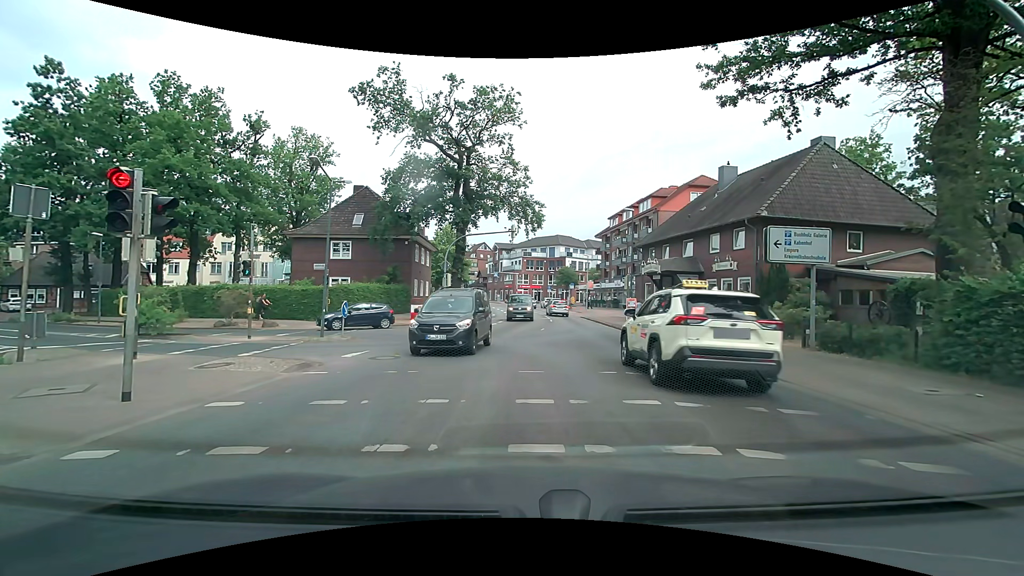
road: secondary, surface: asphalt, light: Day
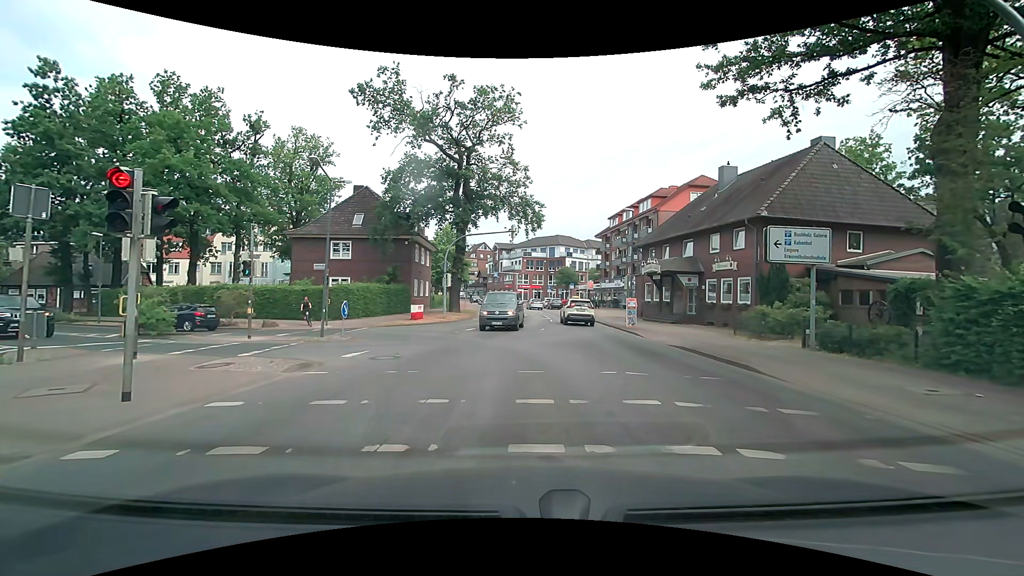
(0.0, 0.0) m; 0°
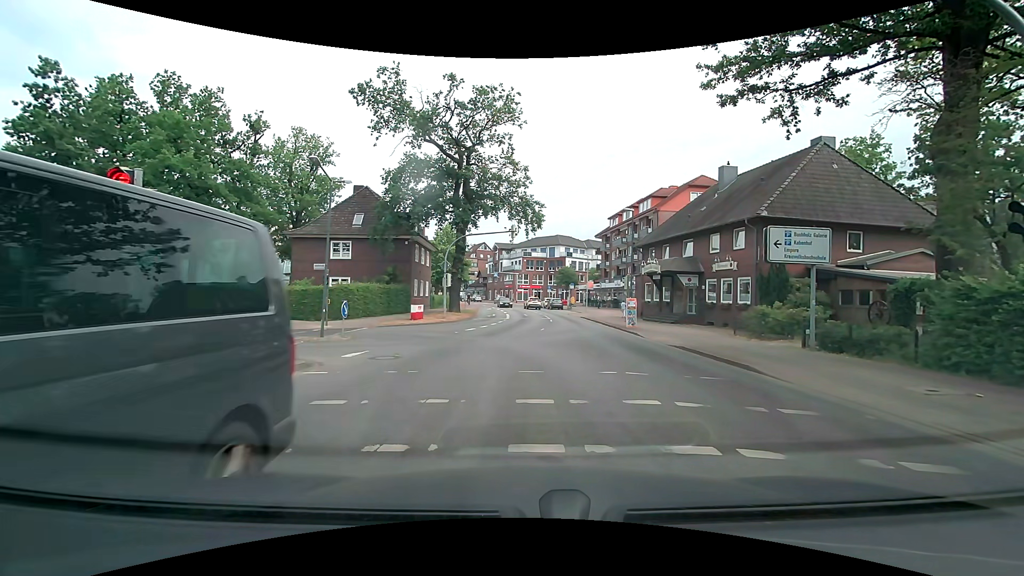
(0.0, 0.0) m; 0°
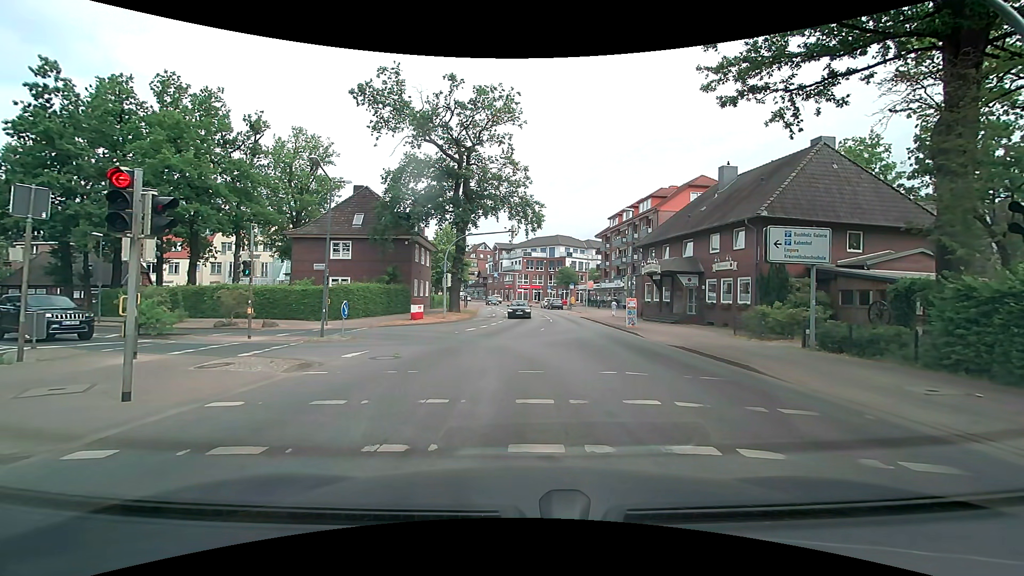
(0.0, 0.0) m; 0°
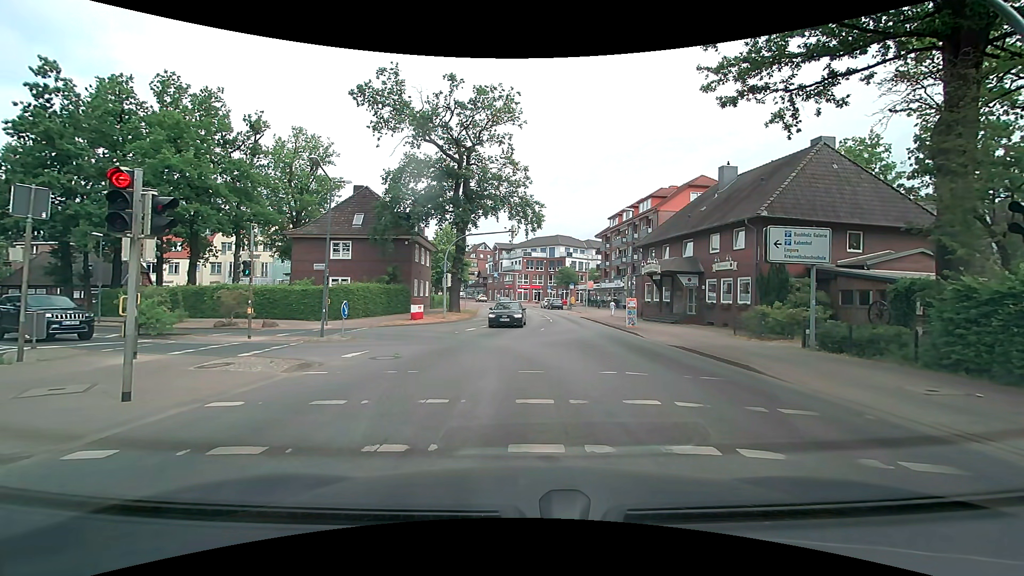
(0.0, 0.0) m; 0°
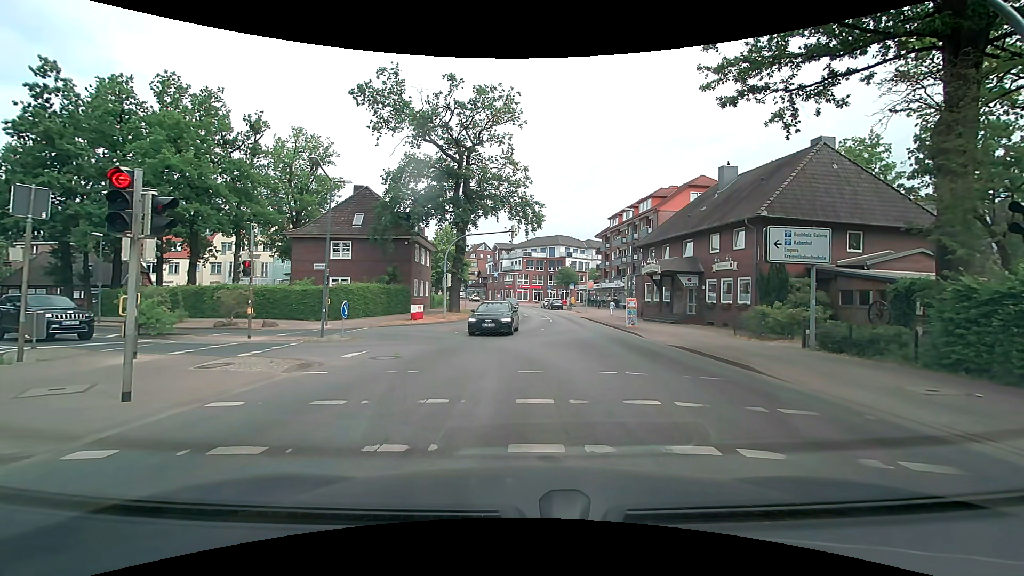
(0.0, 0.0) m; 0°
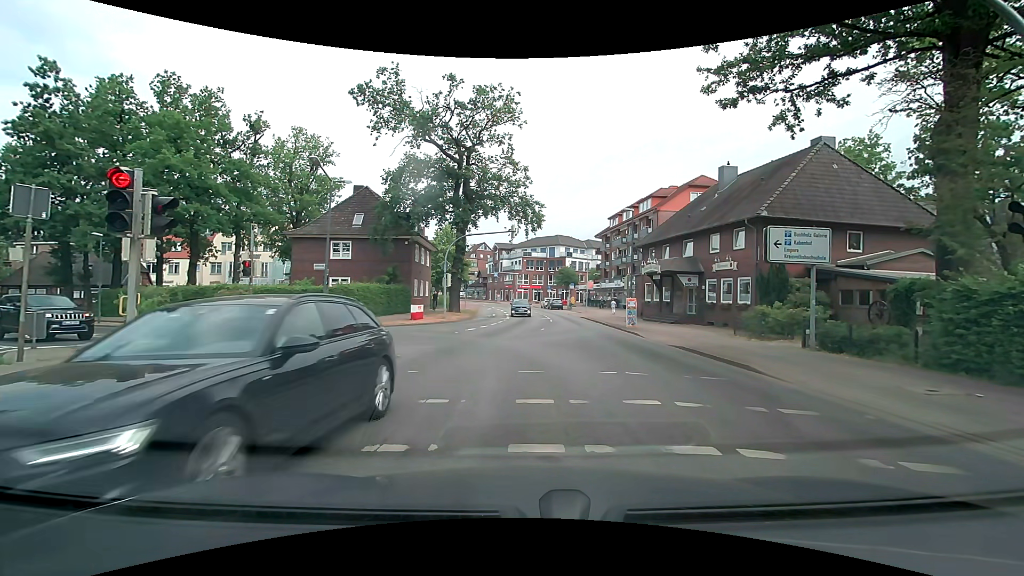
(0.0, 0.0) m; 0°
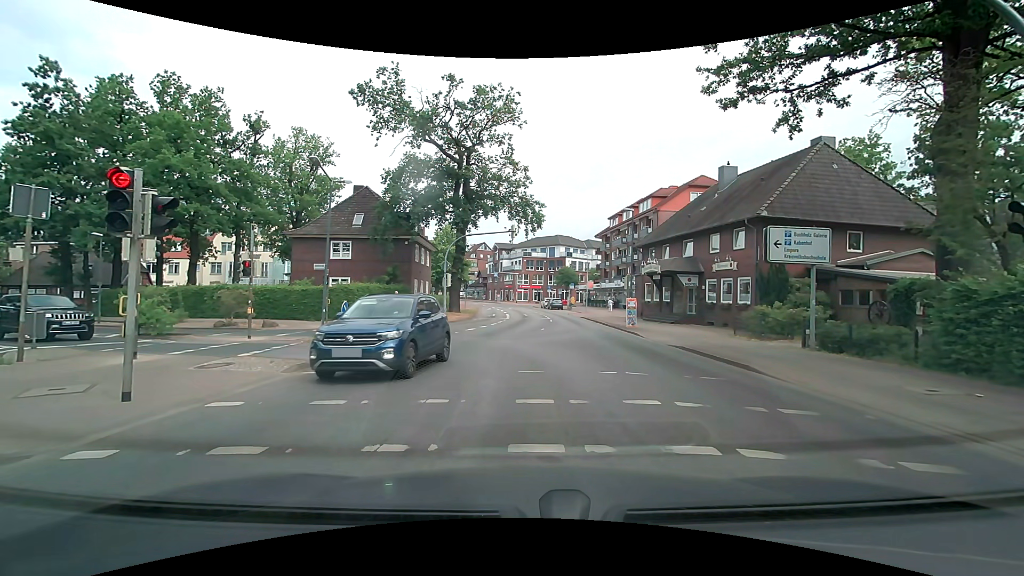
(0.0, 0.0) m; 0°
